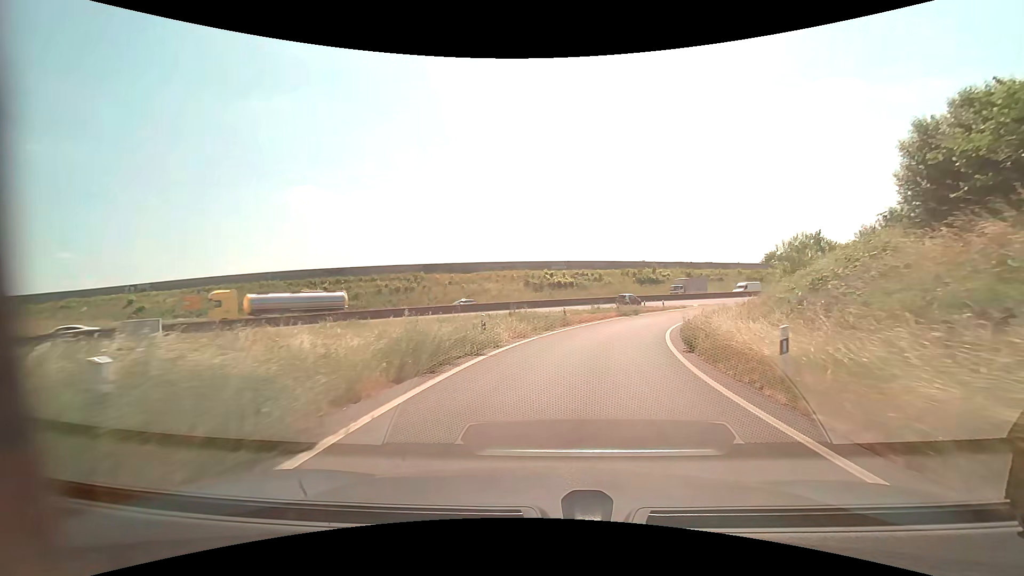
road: motorway_link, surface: asphalt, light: Day
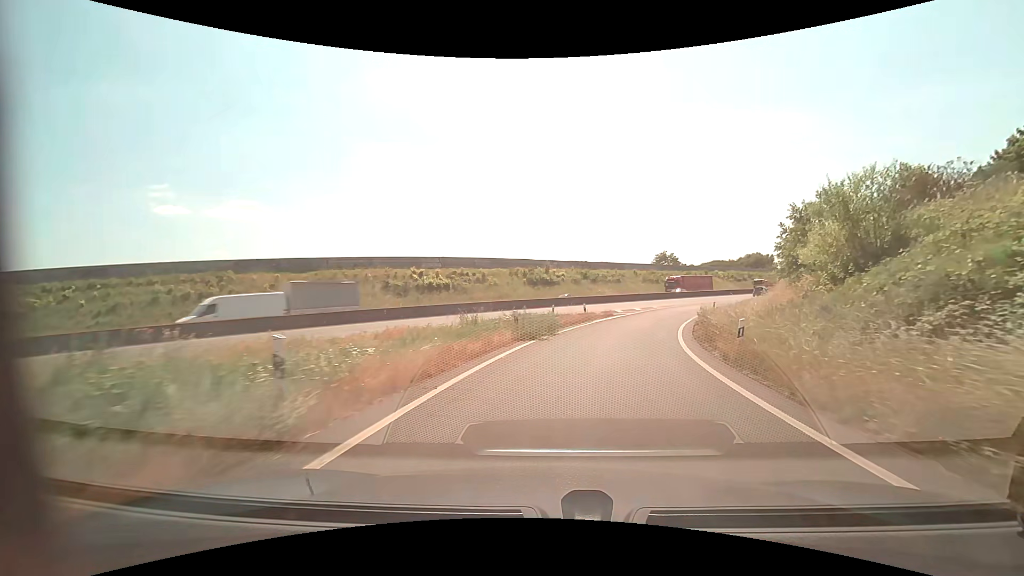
(+2.3, +22.4) m; +13°
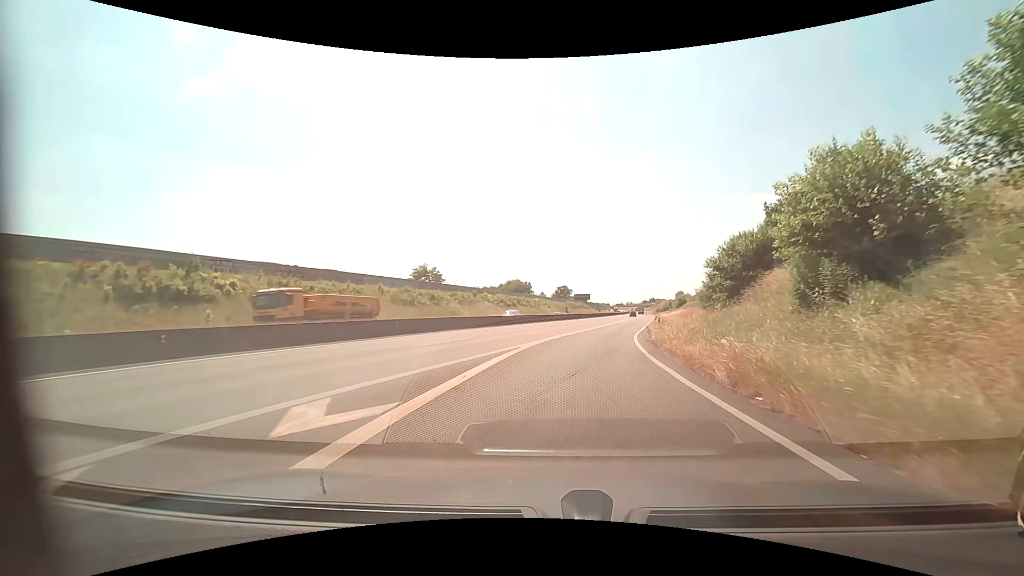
(+9.5, +40.5) m; +27°
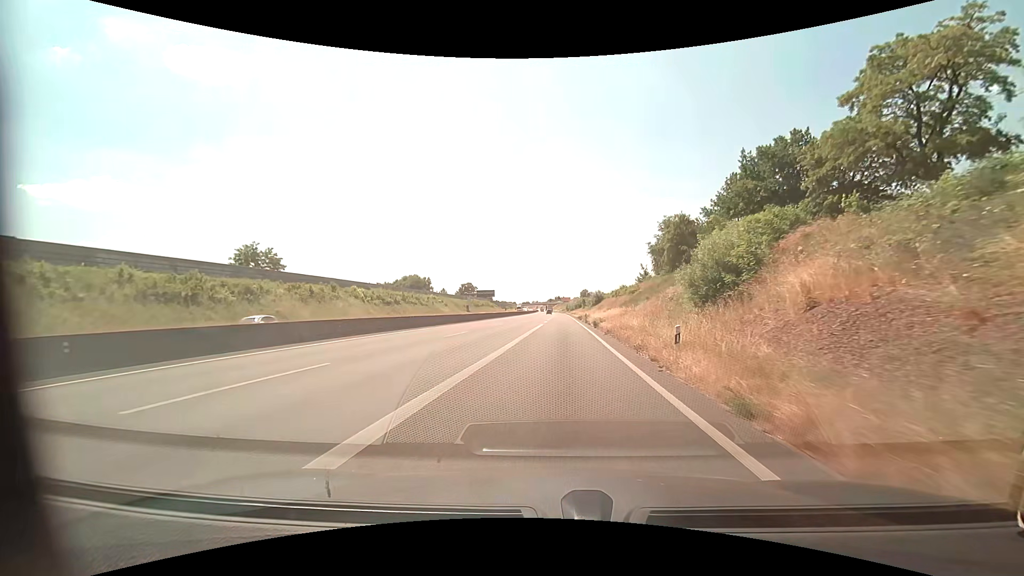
(+3.4, +29.6) m; +11°
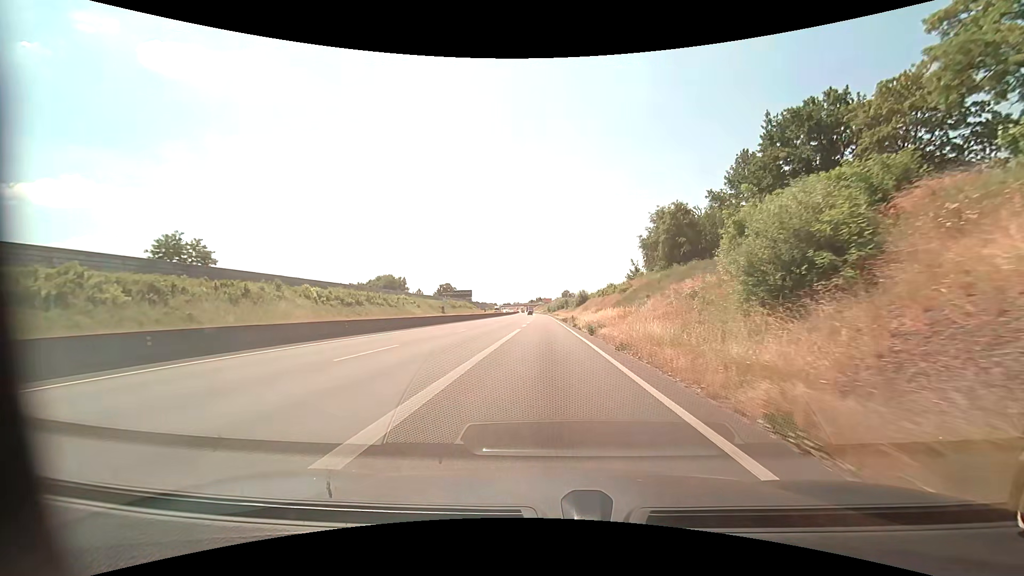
(+0.2, +11.1) m; +2°
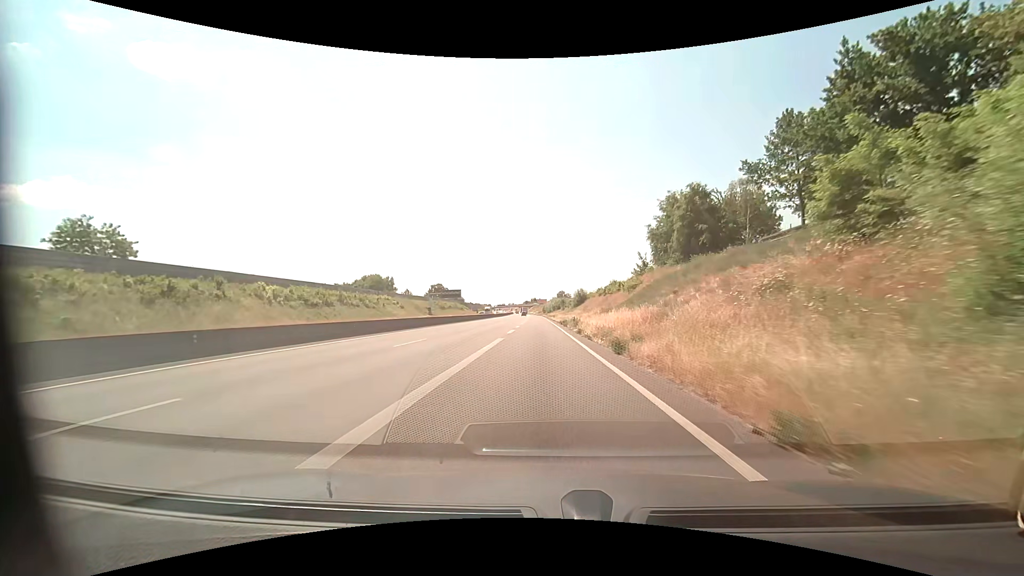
(+0.1, +11.9) m; +1°
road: motorway
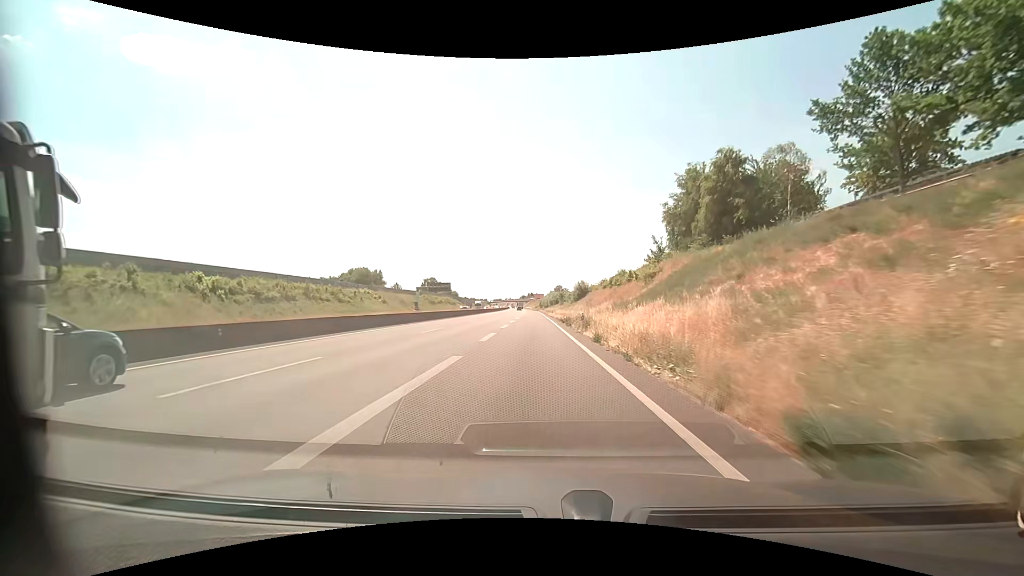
(0.0, +12.3) m; 0°
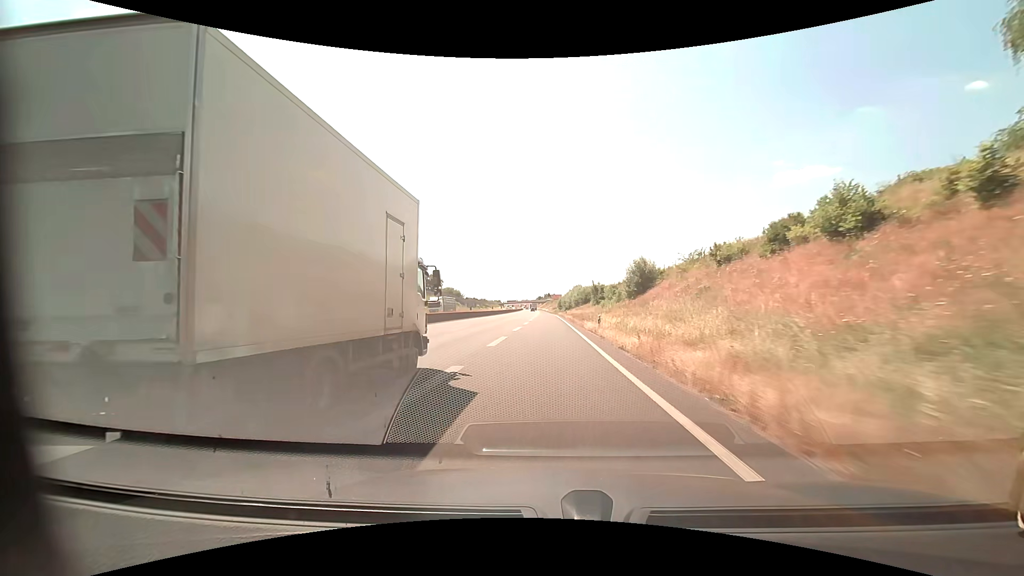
(-0.9, +51.0) m; -2°
(0, +10) (0, +20) (0, +30) (0, +40) (0, +50) (0, +60) (-1, +70) (-1, +80) (-2, +90) (-3, +100) m
